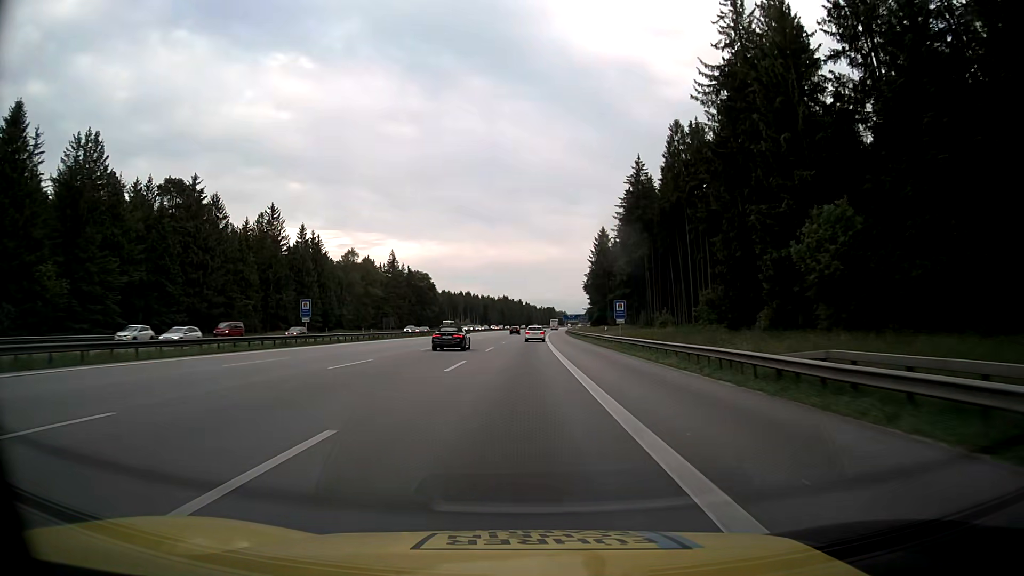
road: motorway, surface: asphalt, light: Day
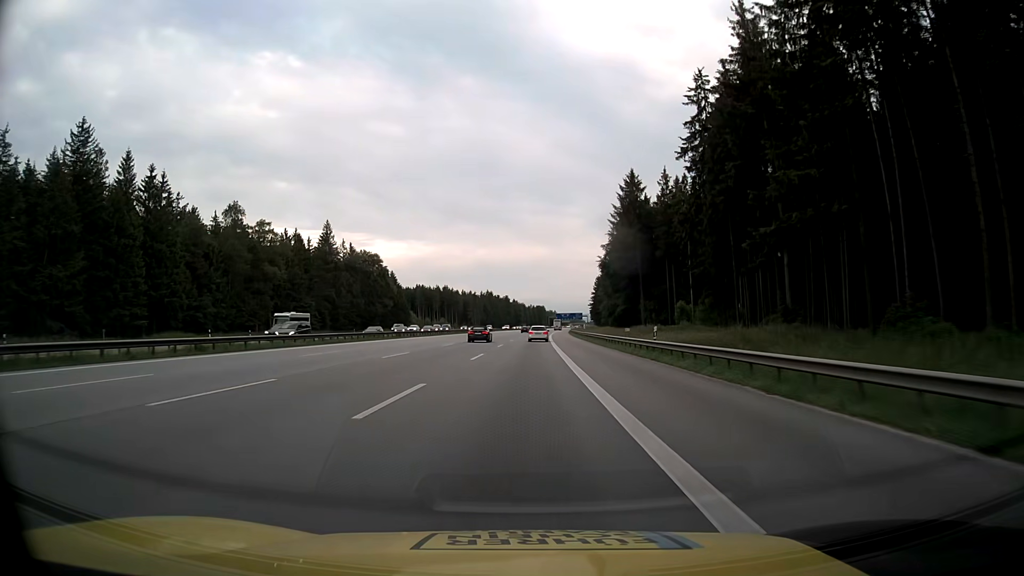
(+0.6, +64.9) m; +1°
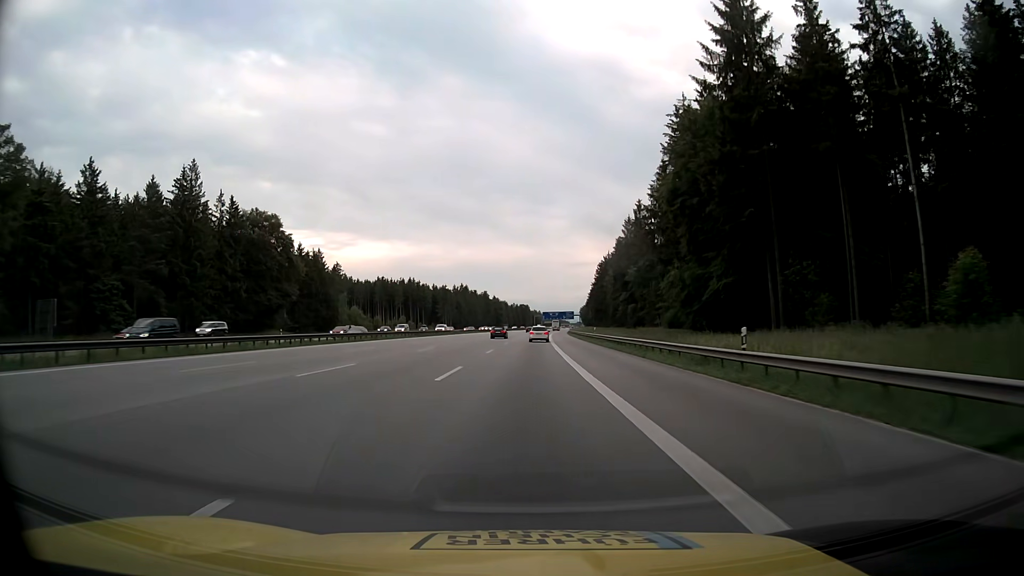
(+0.8, +65.0) m; +1°
(0, +10) (0, +20) (0, +30) (0, +40) (+1, +50) (+1, +60) (+1, +70) (+2, +80) (+2, +90) (+2, +100) m
